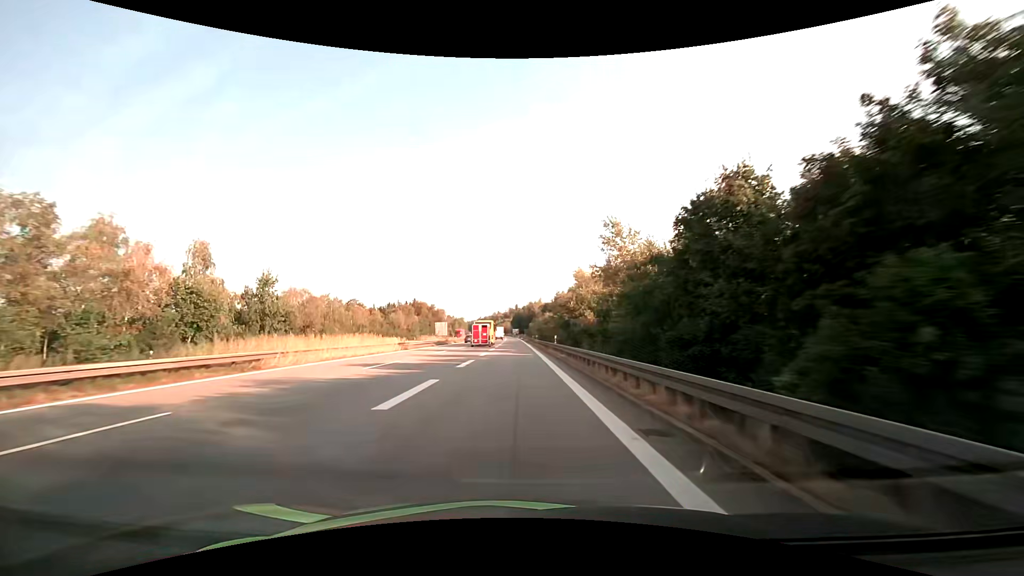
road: motorway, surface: asphalt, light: Day
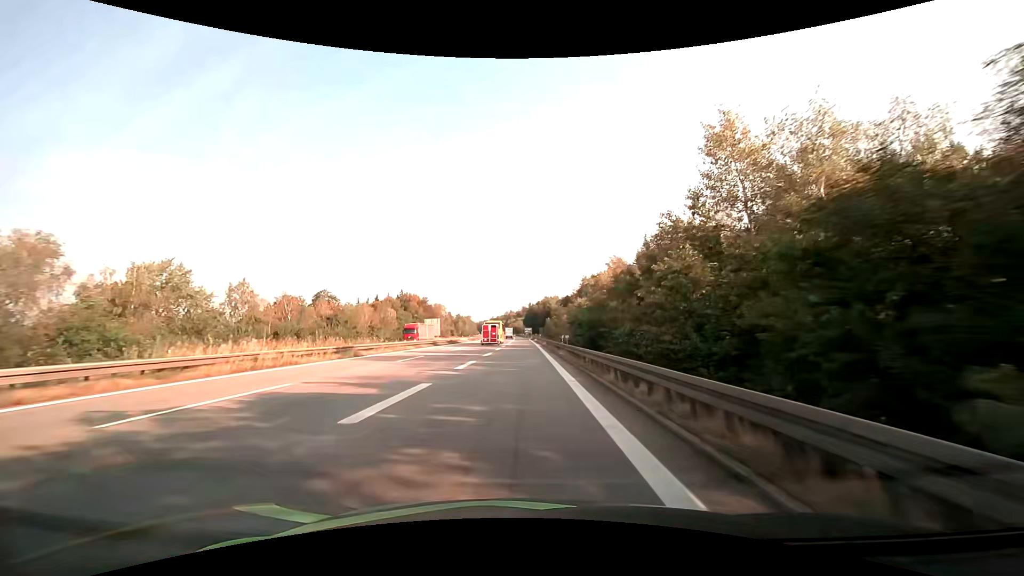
(-0.8, +48.5) m; -2°
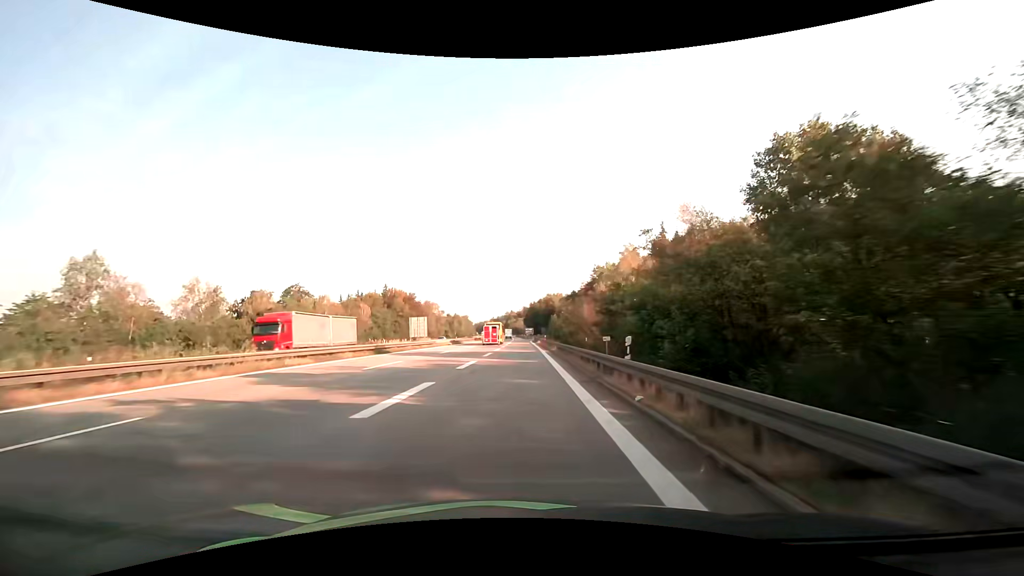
(0.0, +23.0) m; 0°
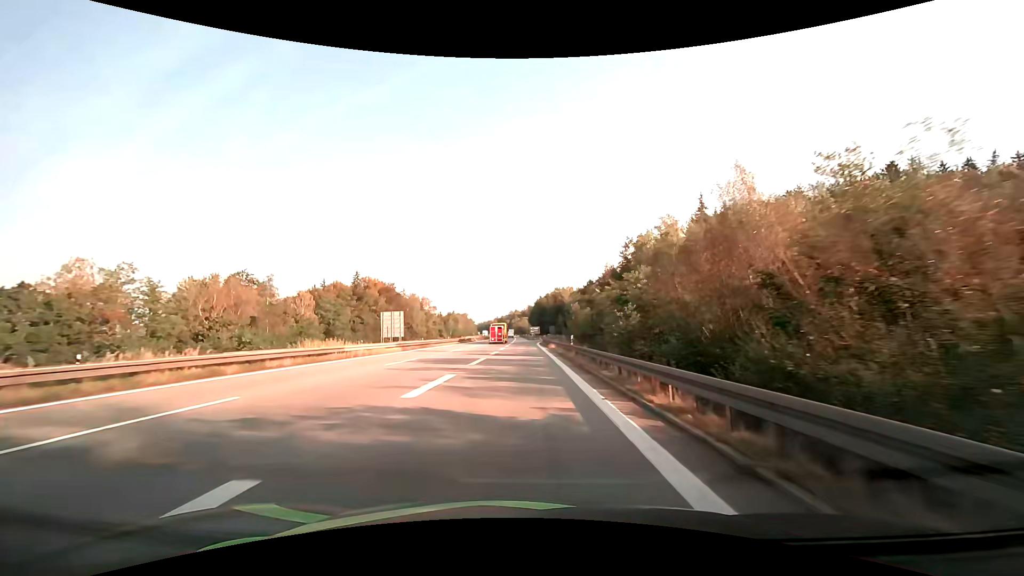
(-0.2, +32.9) m; -1°
(0, +10) (0, +20) (0, +30) (0, +40) (0, +50) (0, +60) (0, +70) (0, +80) (0, +90) (+1, +100) m
